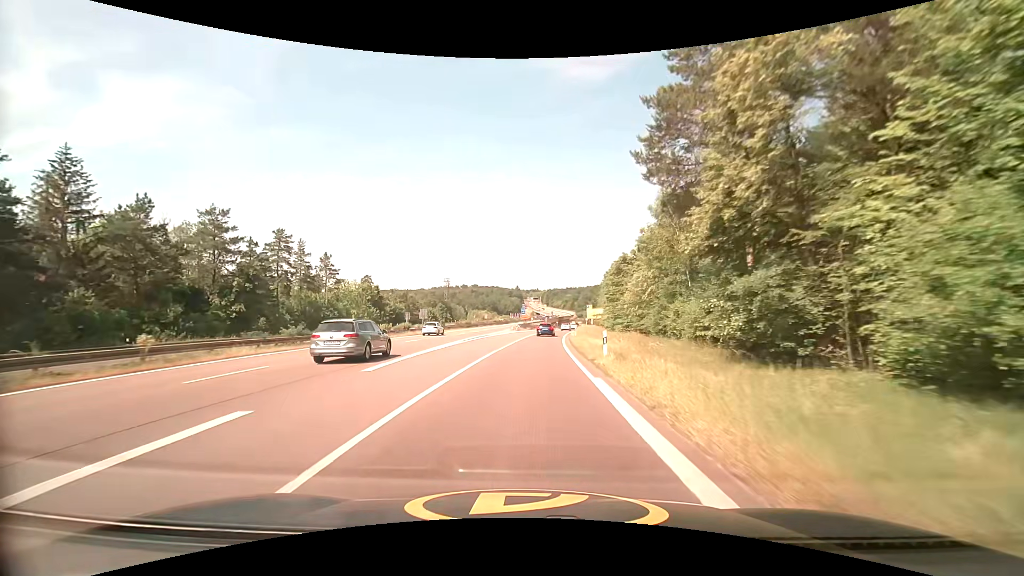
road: trunk_link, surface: asphalt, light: Day
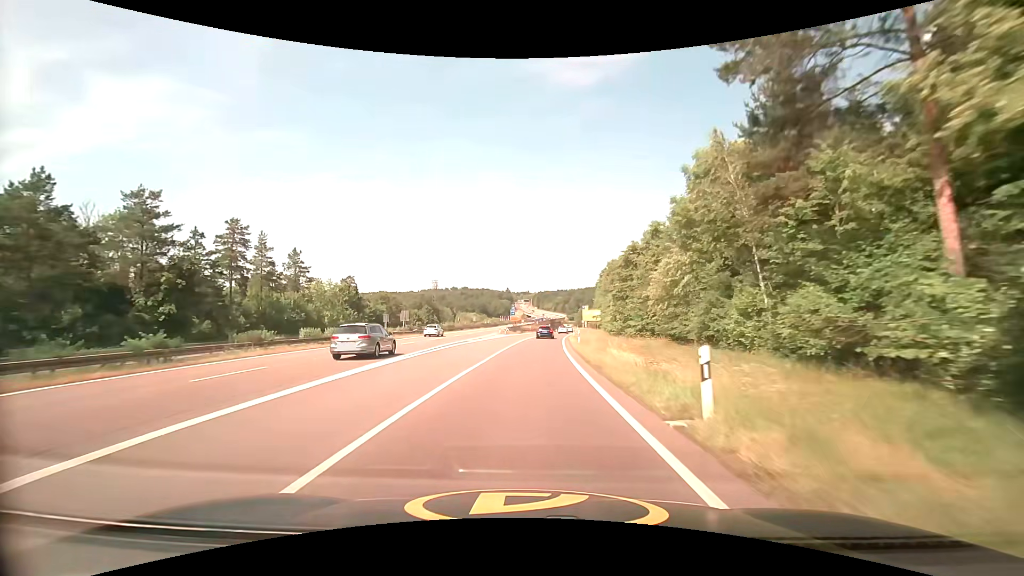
(+0.2, +10.5) m; +2°
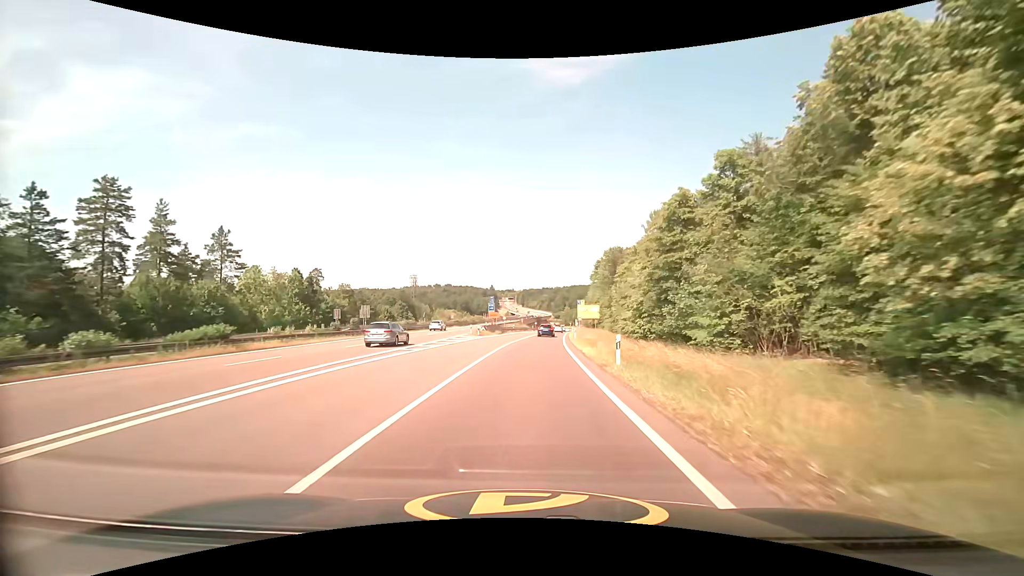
(+0.4, +19.7) m; +2°
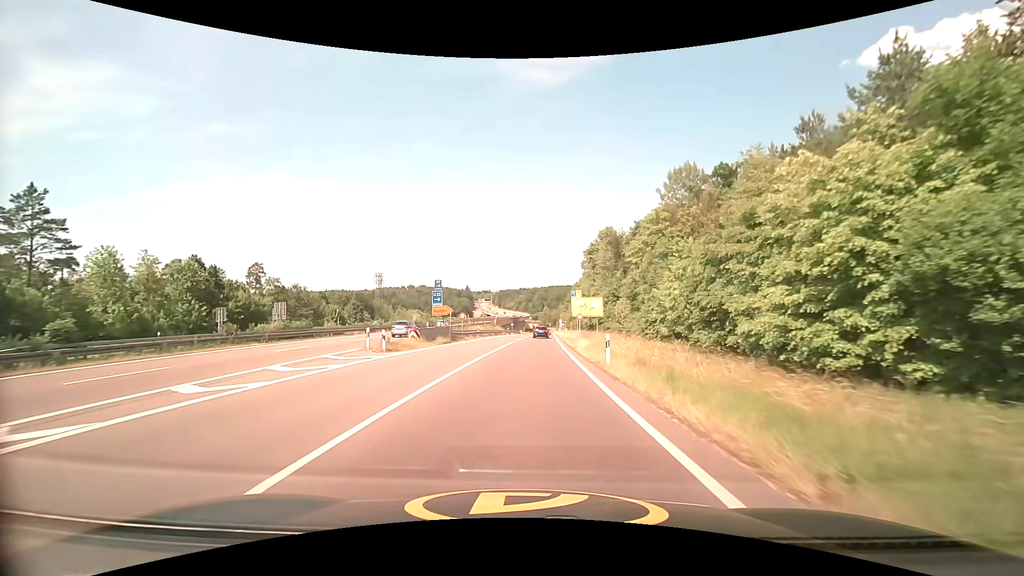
(+0.8, +27.7) m; +3°
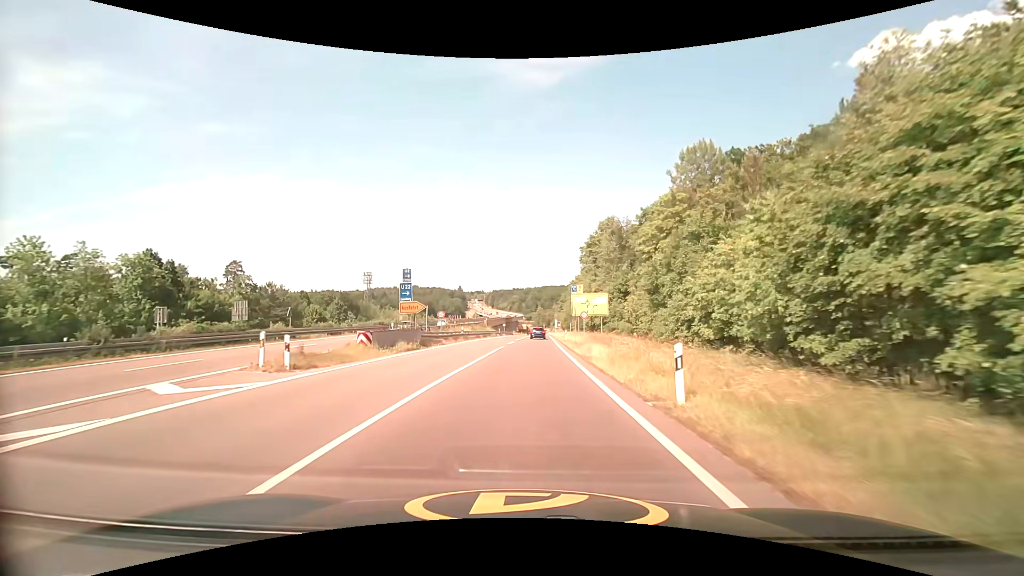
(0.0, +8.9) m; 0°
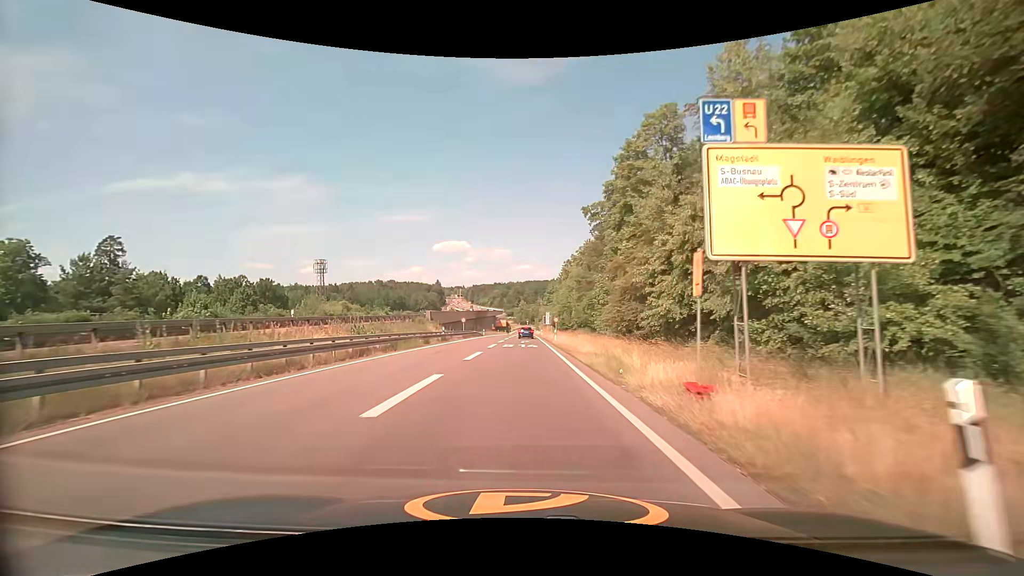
(+1.2, +43.7) m; +2°
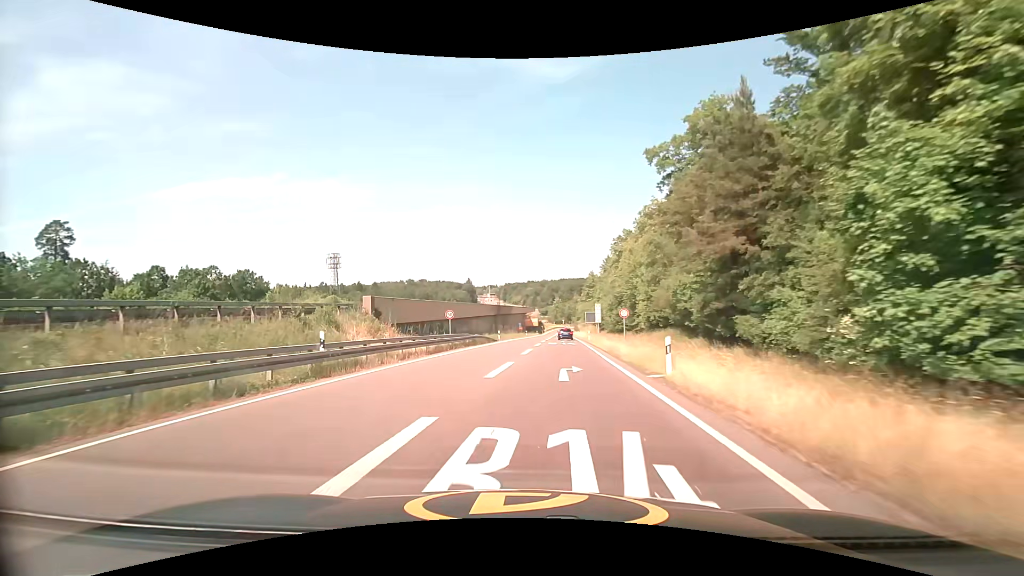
(-0.2, +29.7) m; -3°
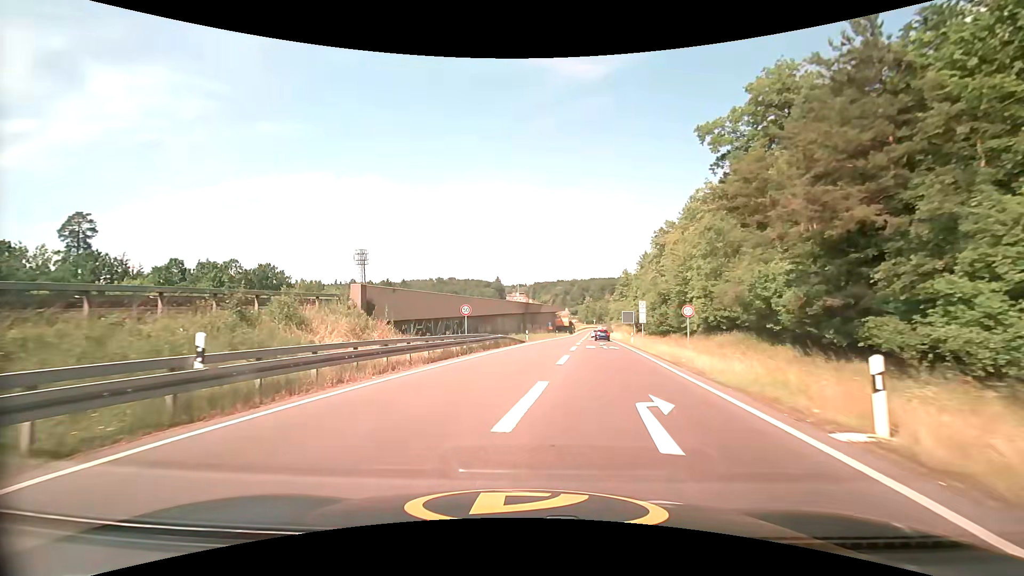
(-0.2, +6.9) m; -4°
(0, +10) (0, +20) (+1, +30) (+2, +40) (+3, +50) (+5, +60) (+6, +70) (+7, +80) (+8, +90) (+10, +99) m
